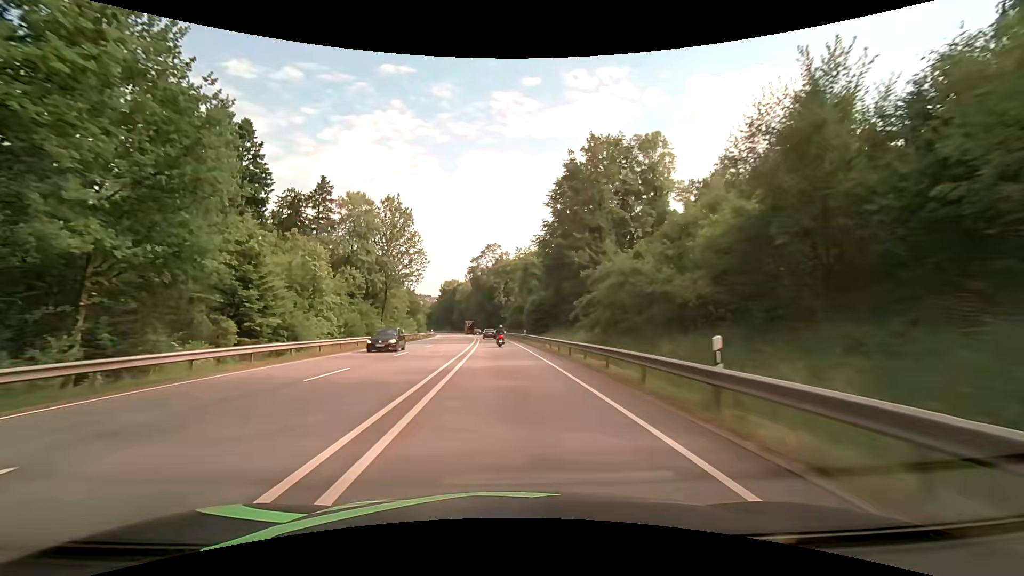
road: primary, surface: asphalt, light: Day
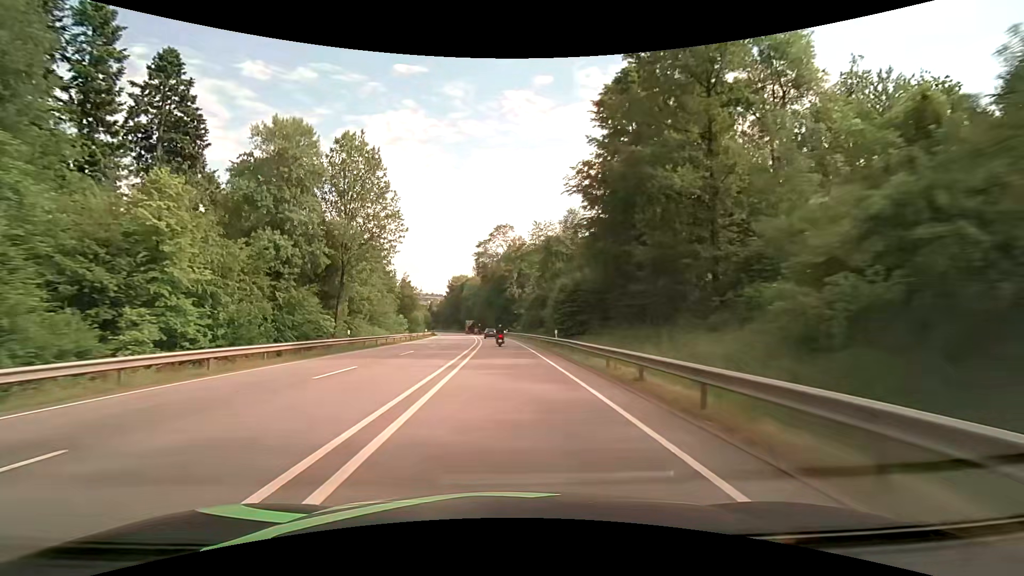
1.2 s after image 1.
(-0.3, +23.6) m; -2°
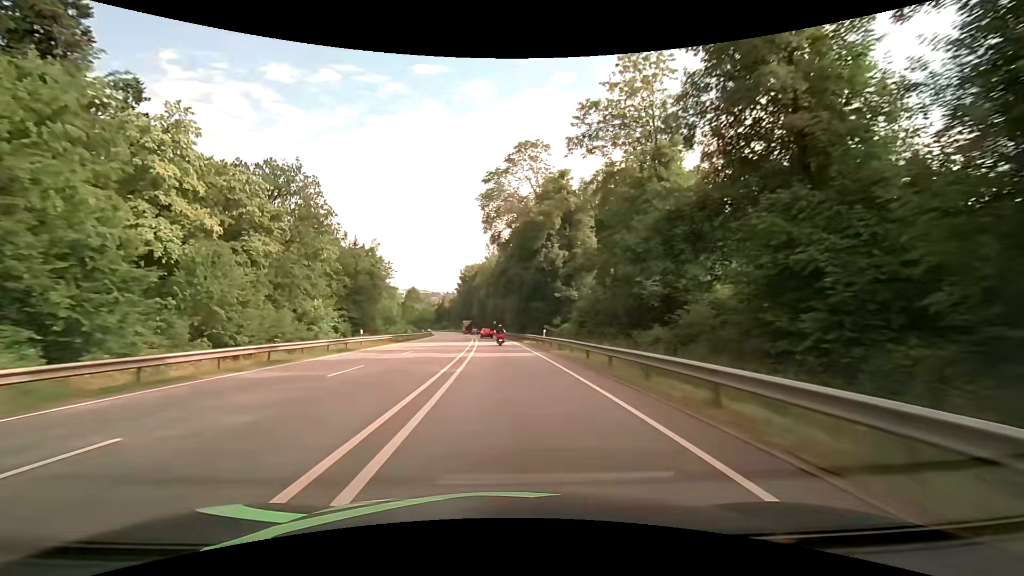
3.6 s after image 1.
(-0.9, +48.2) m; -2°
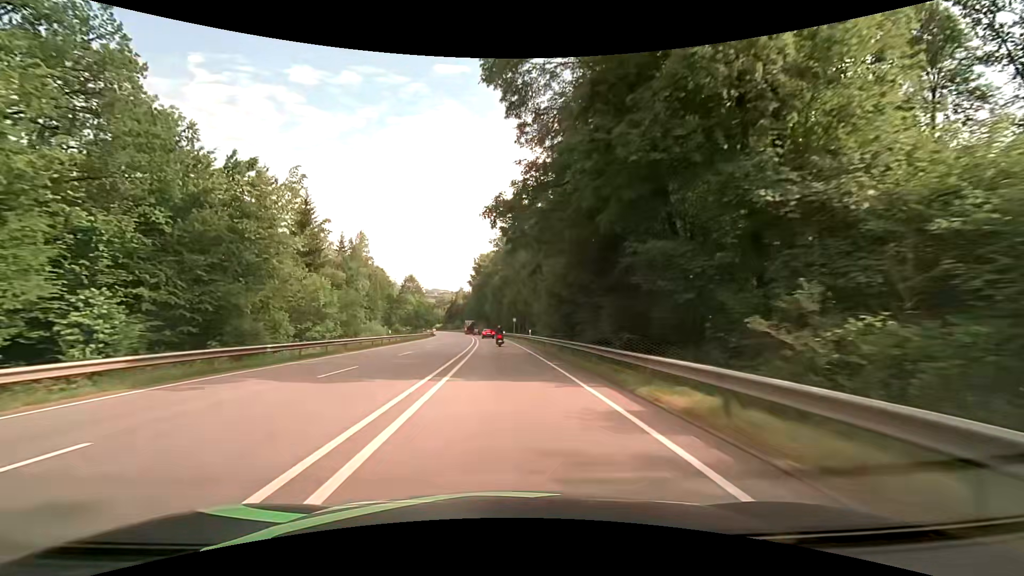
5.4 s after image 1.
(-1.0, +36.9) m; -3°
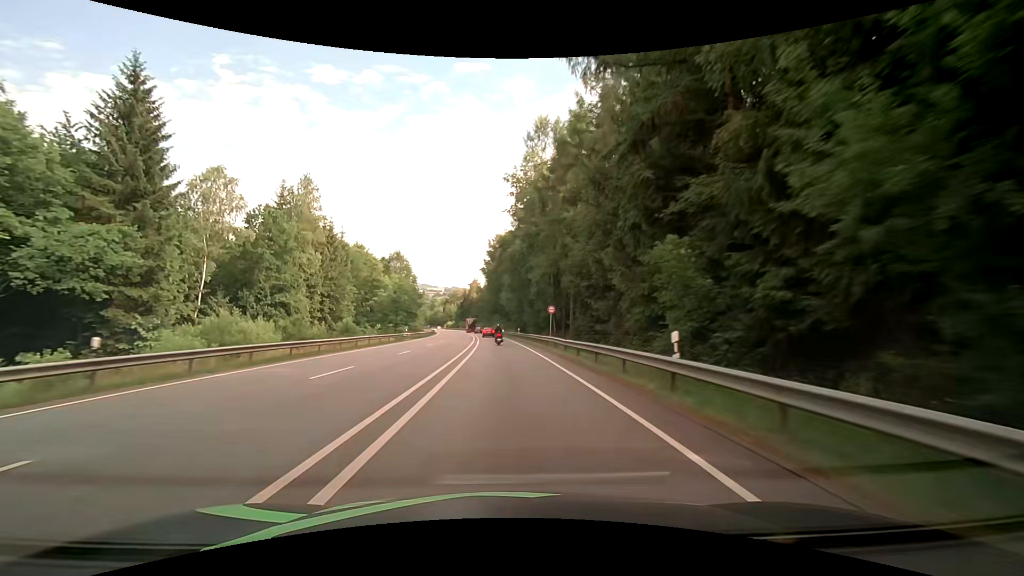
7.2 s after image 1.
(-0.5, +37.4) m; -2°
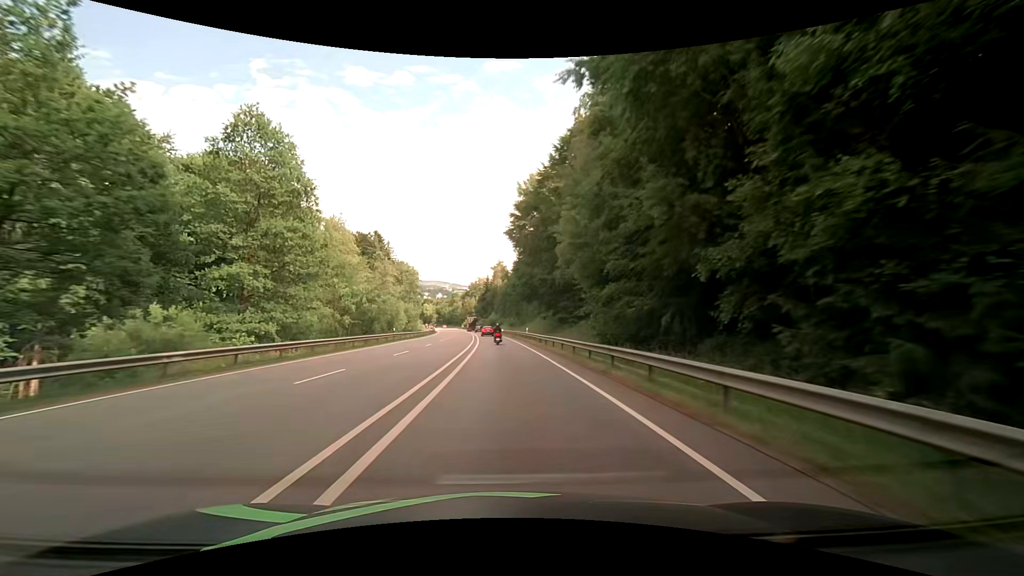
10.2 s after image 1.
(-2.0, +62.0) m; -4°
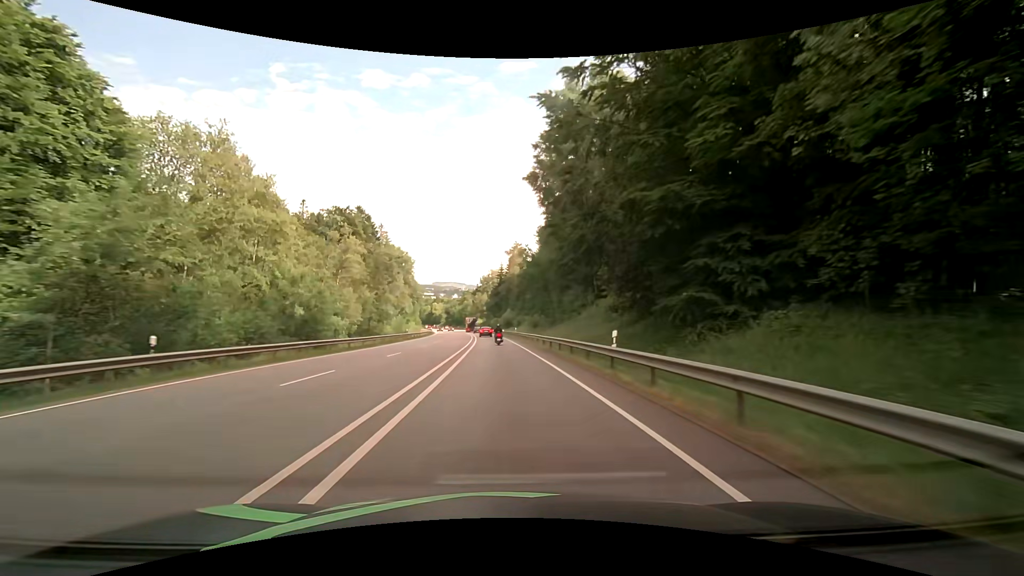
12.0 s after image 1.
(-0.6, +36.8) m; -2°
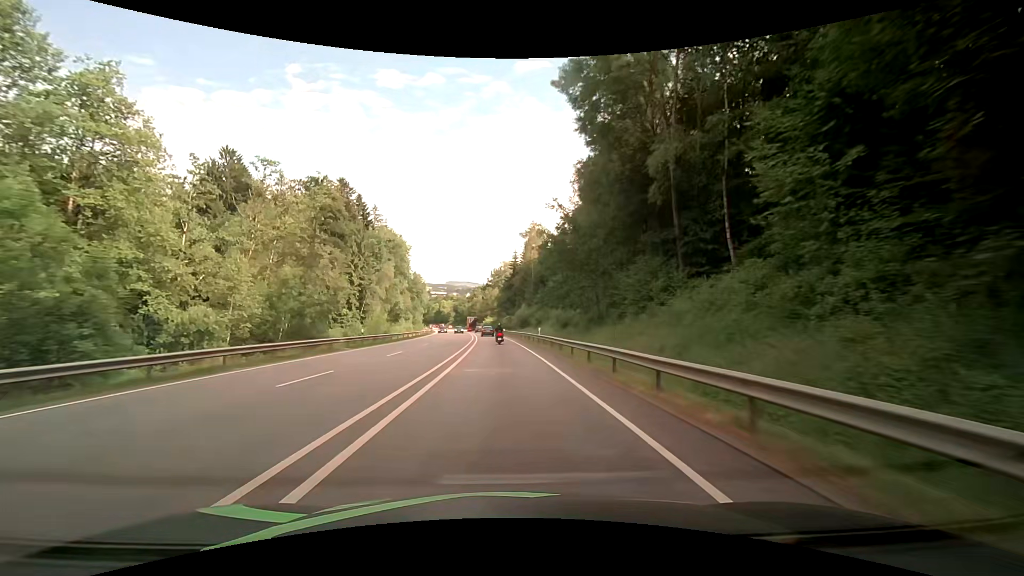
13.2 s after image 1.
(-0.5, +24.5) m; -2°
(0, +10) (0, +20) (0, +30) (-1, +40) (-1, +50) (-2, +60) (-2, +70) (-3, +80) (-4, +90) (-5, +100) m
